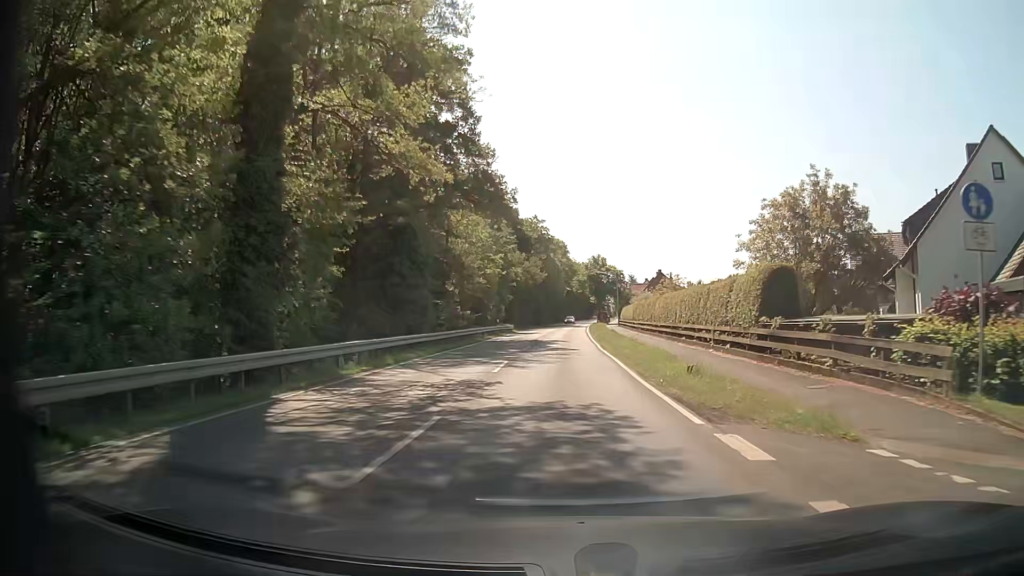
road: secondary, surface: asphalt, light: Day
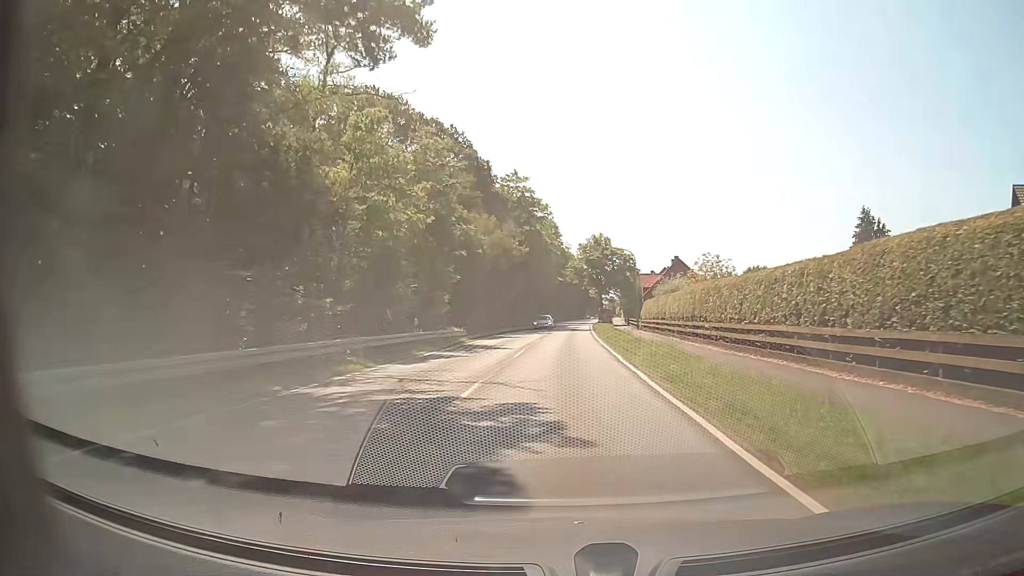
(+0.2, +31.8) m; +1°
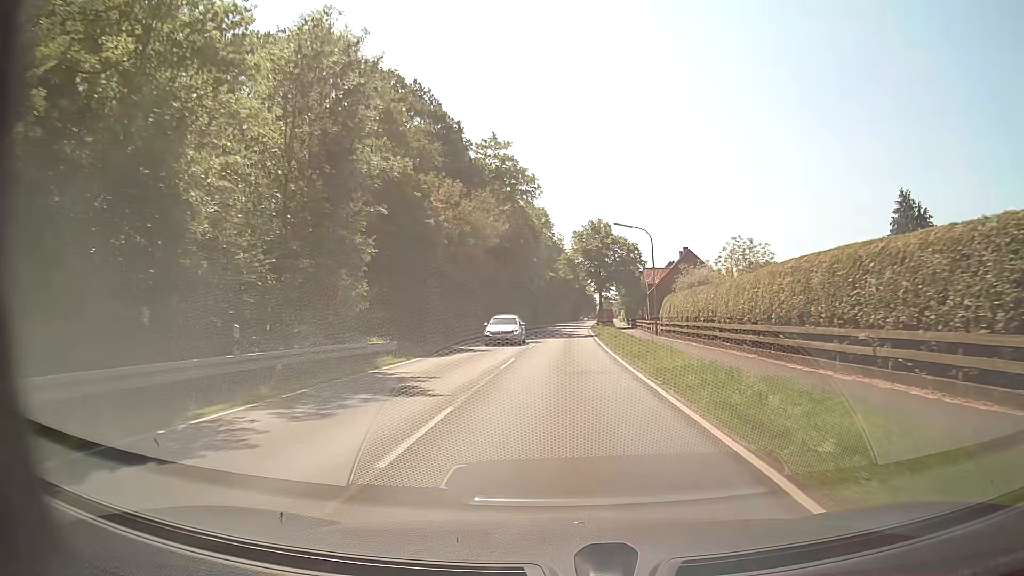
(+0.1, +15.8) m; +1°
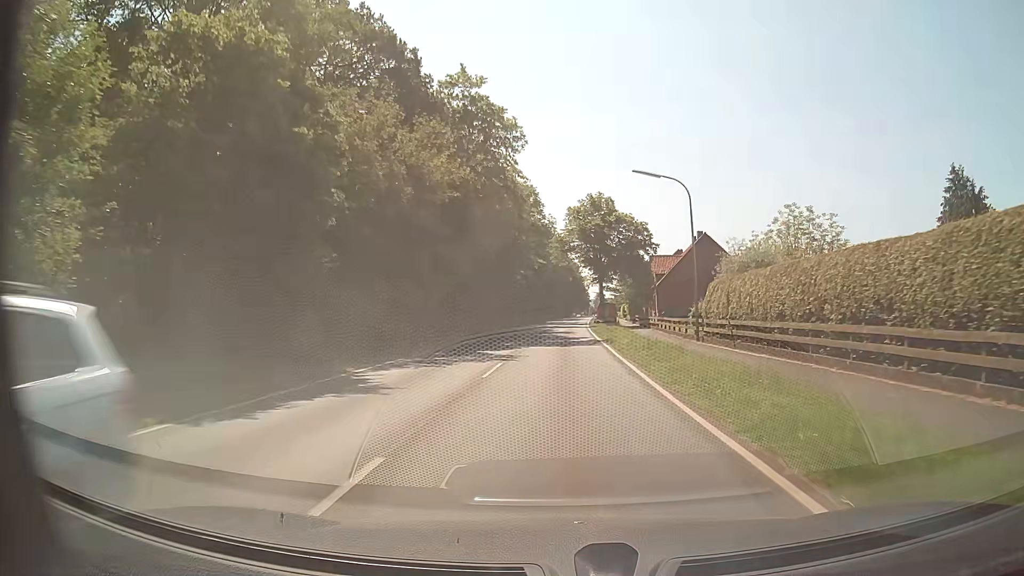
(-0.1, +15.8) m; 0°
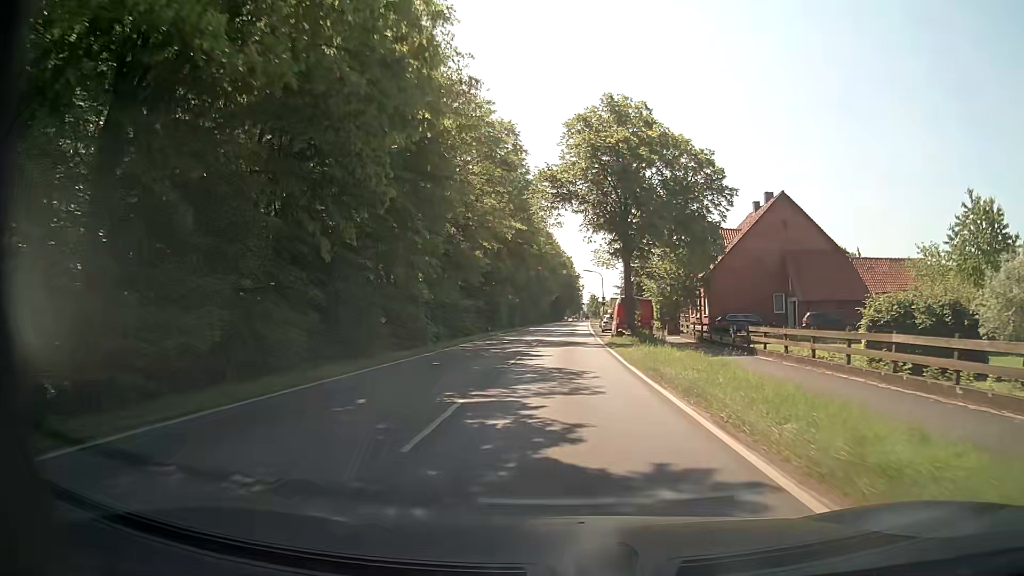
(+0.2, +31.6) m; +1°
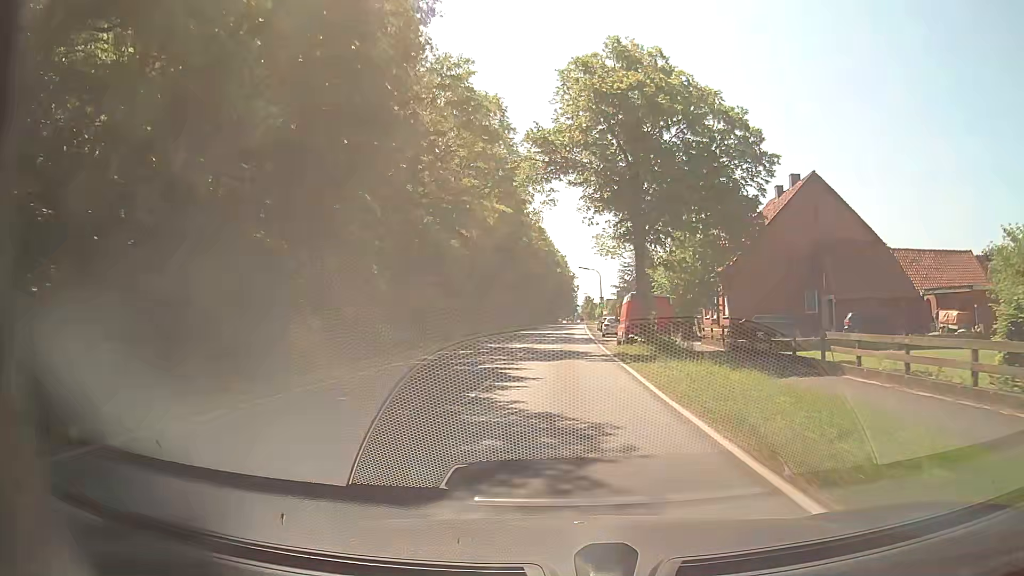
(0.0, +7.9) m; 0°
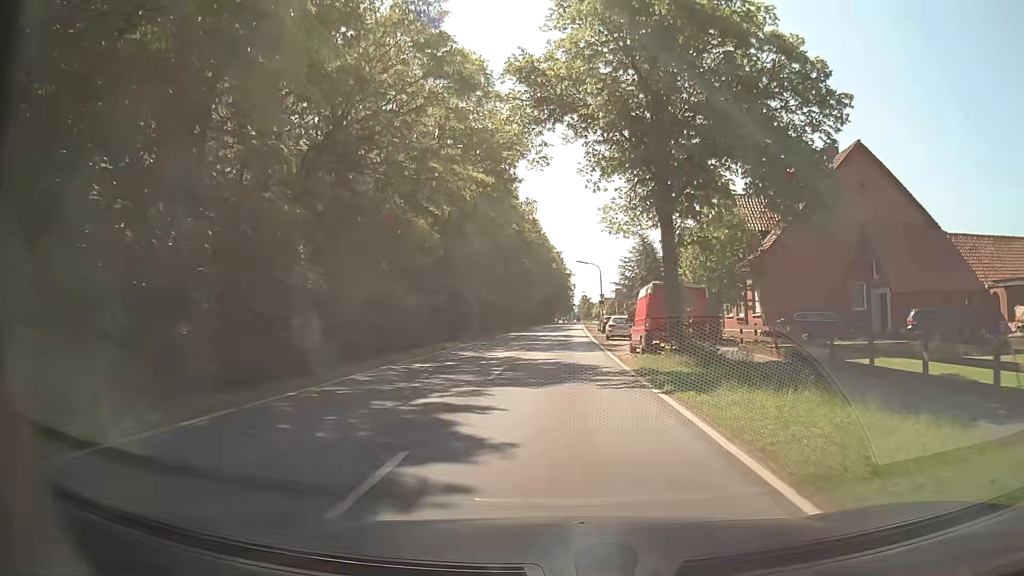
(0.0, +7.9) m; 0°
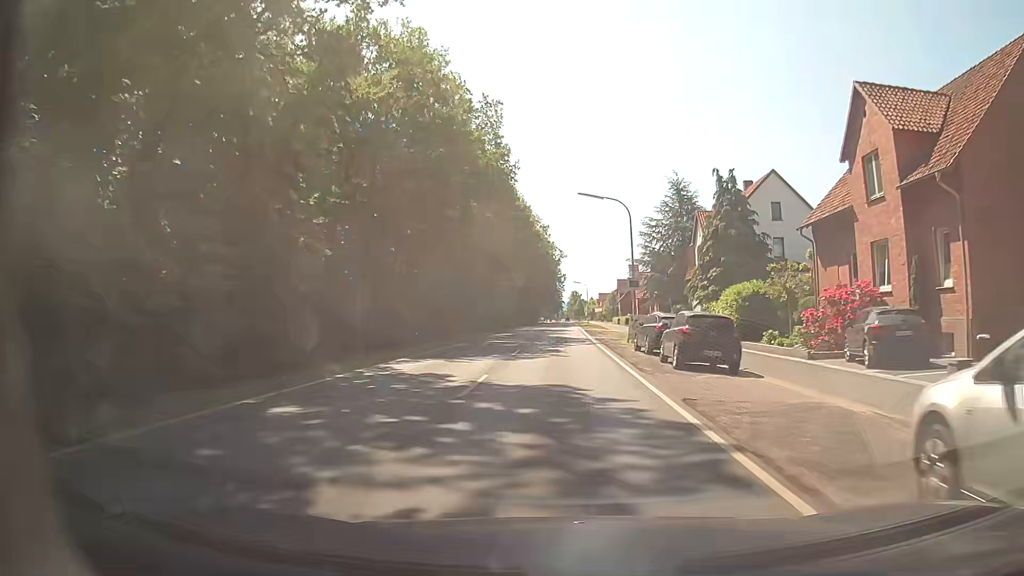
(+0.3, +39.6) m; +1°
(0, +10) (0, +20) (0, +30) (0, +40) (0, +50) (0, +60) (0, +70) (0, +80) (0, +90) (0, +100) m
